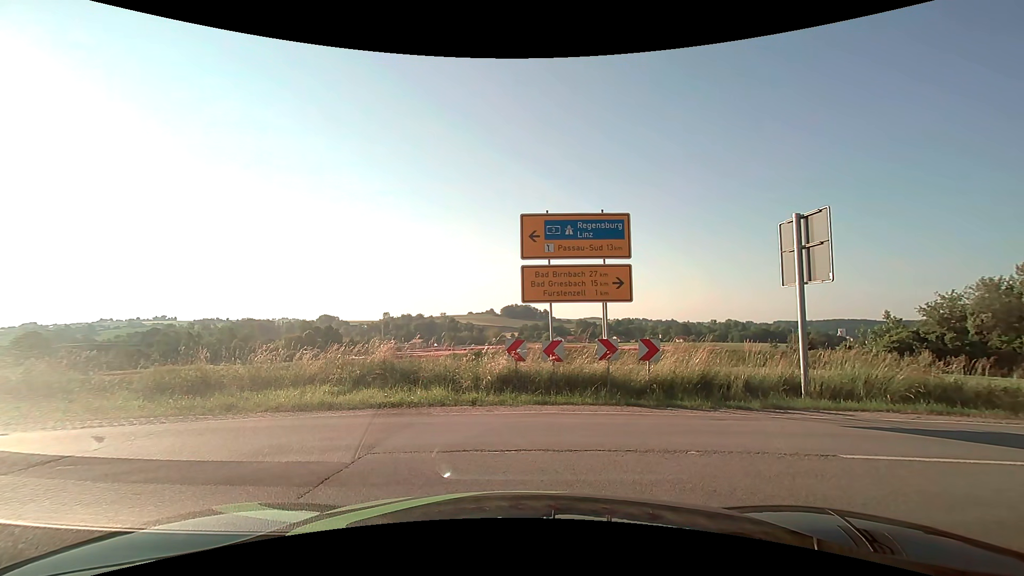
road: secondary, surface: asphalt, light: Day
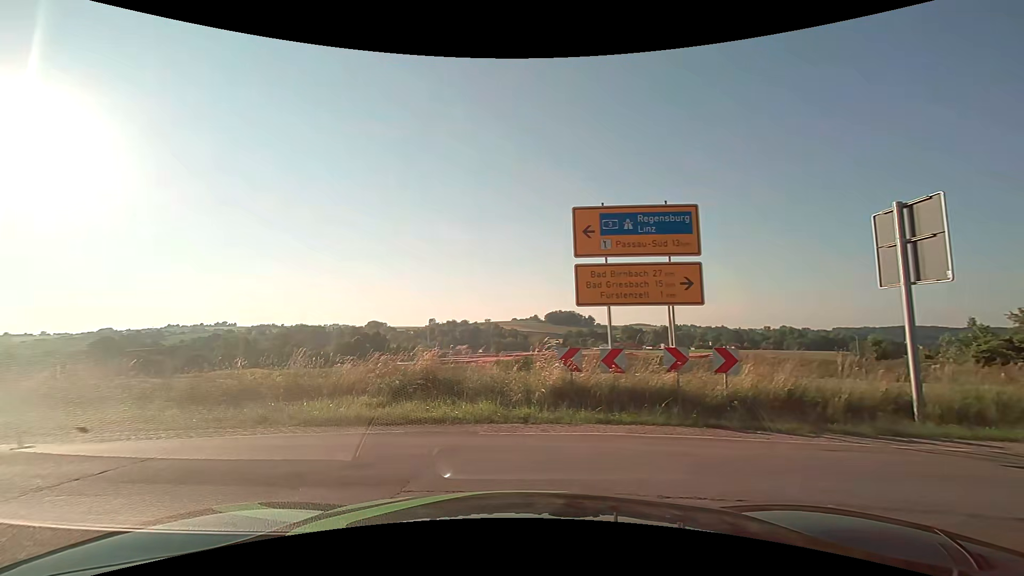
(-0.1, +1.5) m; -7°
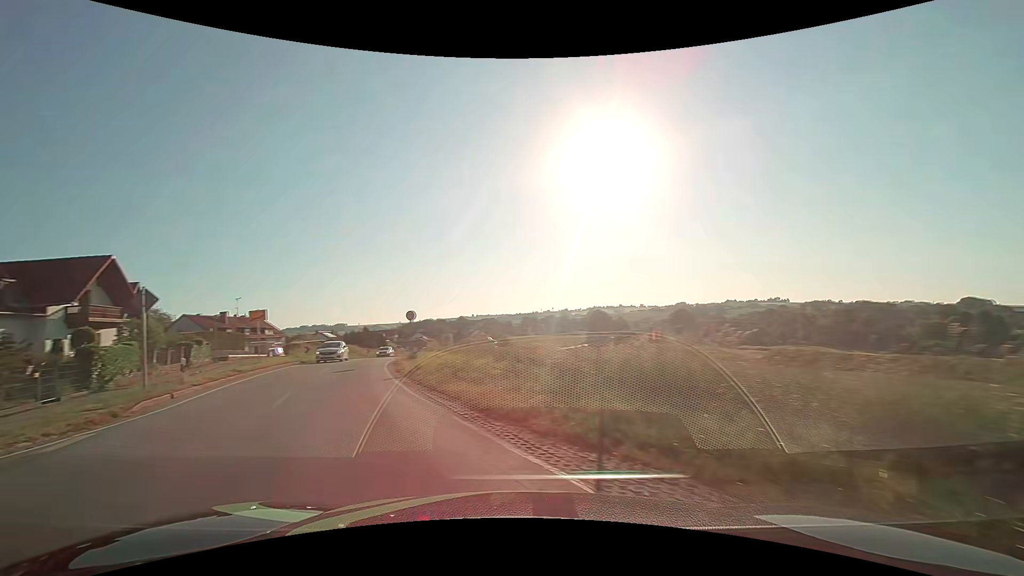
(-4.1, +7.8) m; -58°
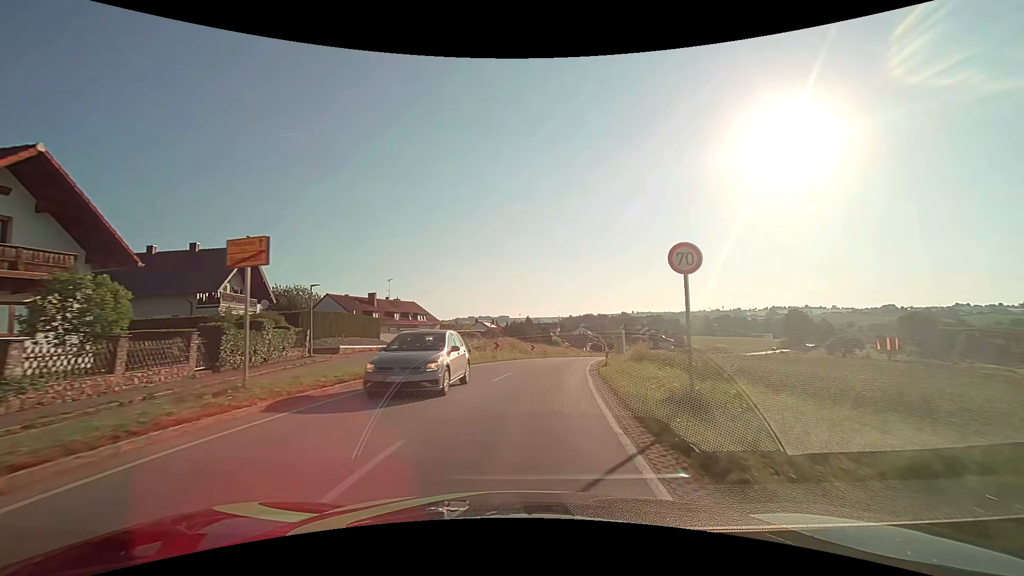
(-6.1, +21.4) m; -18°
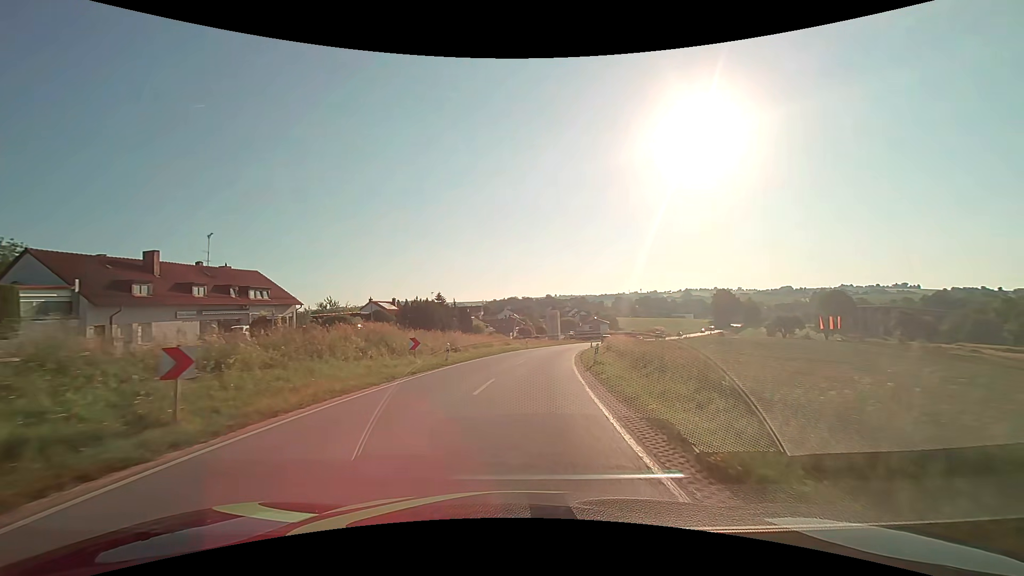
(+2.2, +28.2) m; +8°
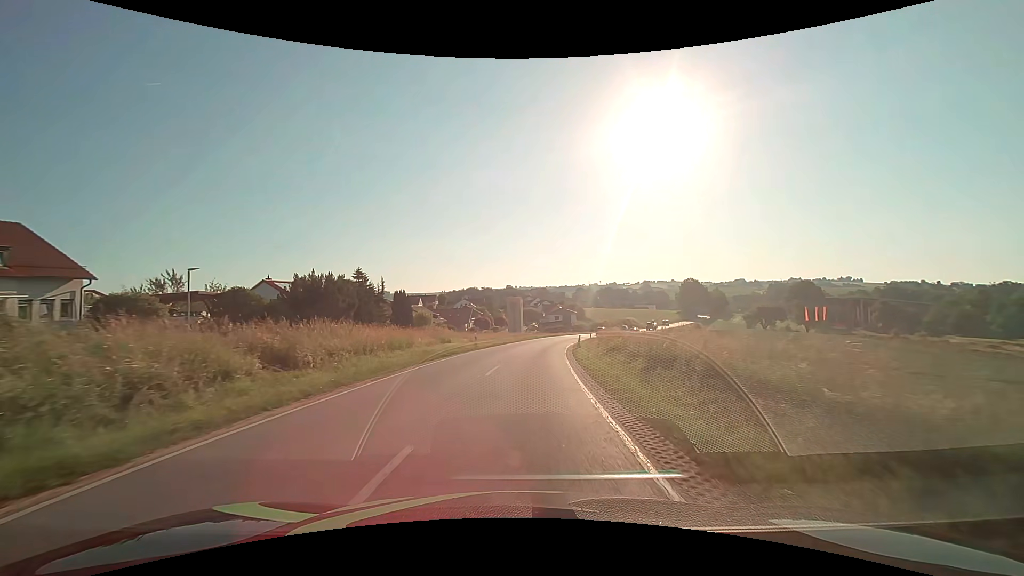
(+1.1, +21.6) m; +5°
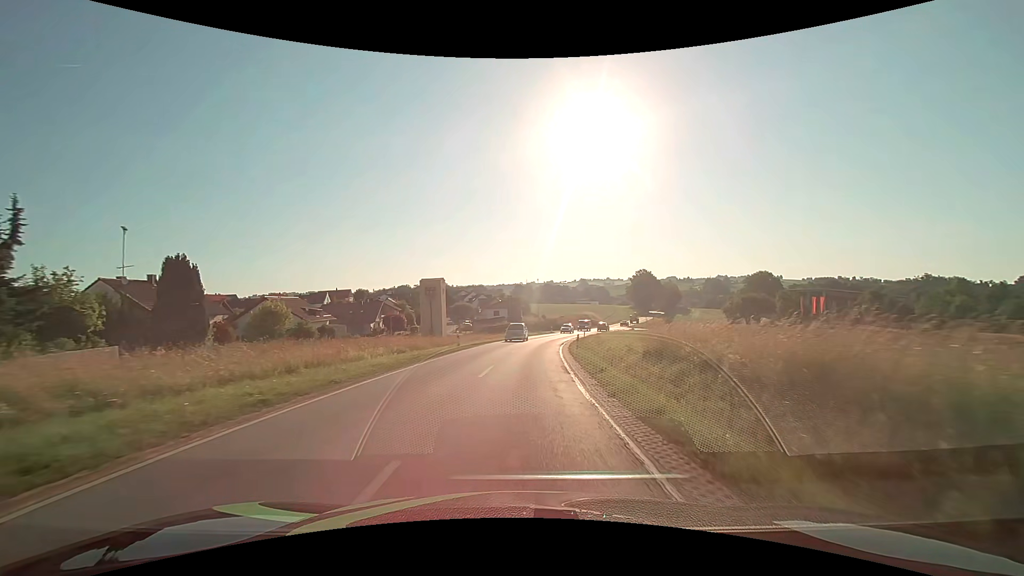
(+2.1, +38.0) m; +7°
(0, +10) (+1, +20) (+1, +30) (+2, +40) (+3, +50) (+5, +60) (+7, +69) (+10, +79) (+13, +89) (+16, +98) m
